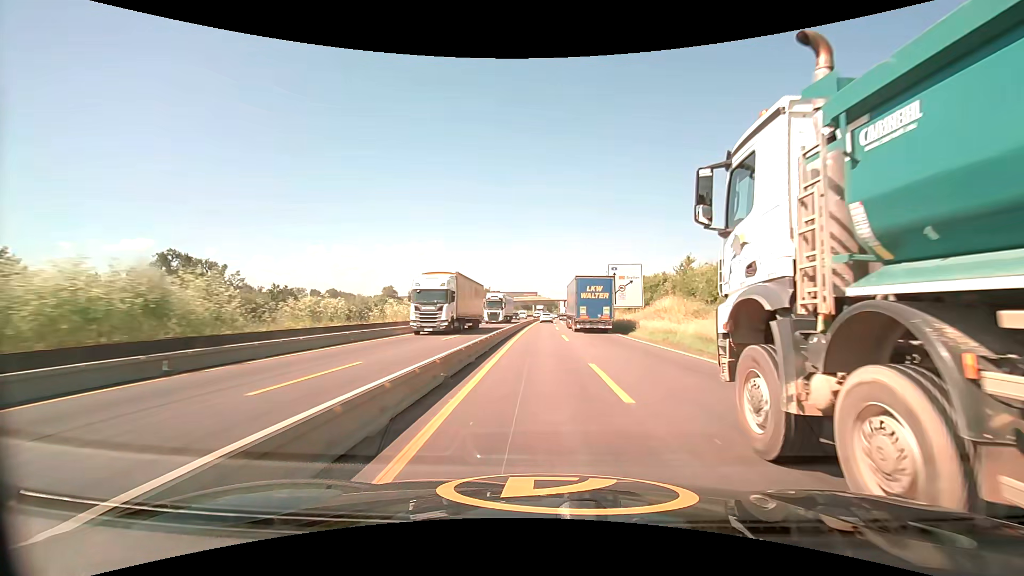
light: Day
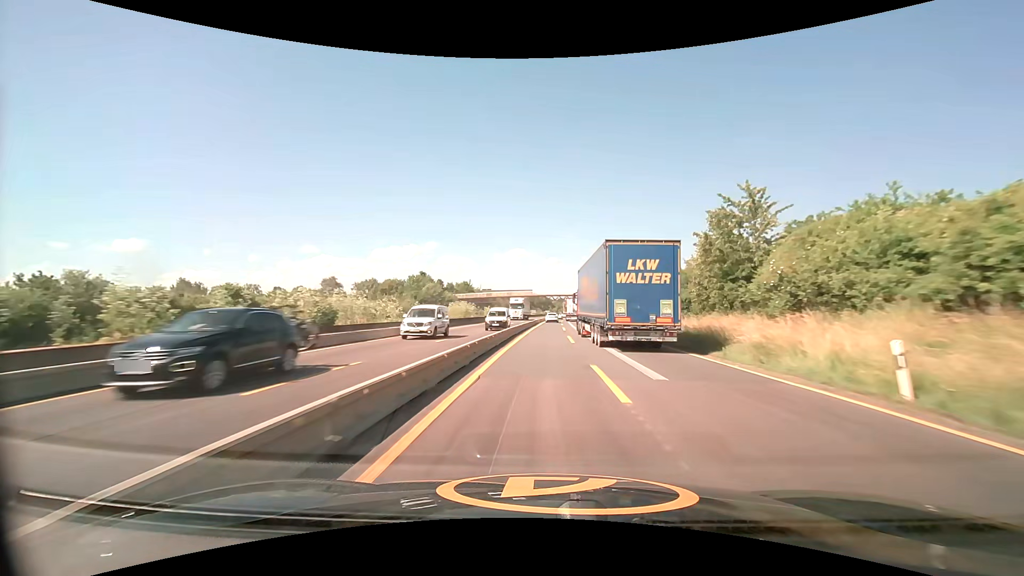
(+0.3, +53.0) m; +1°
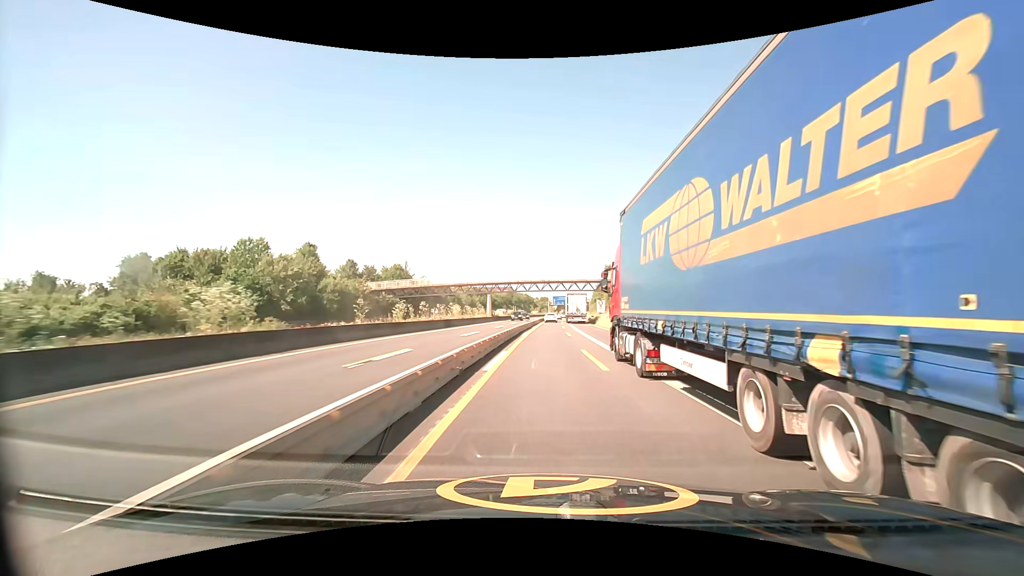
(+1.1, +65.7) m; +2°
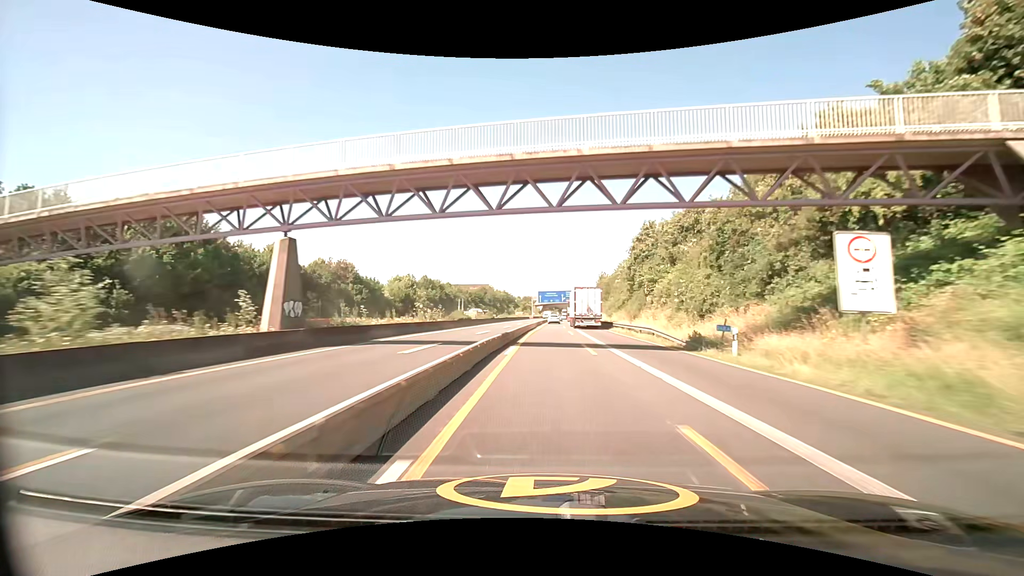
(+1.1, +67.2) m; +2°
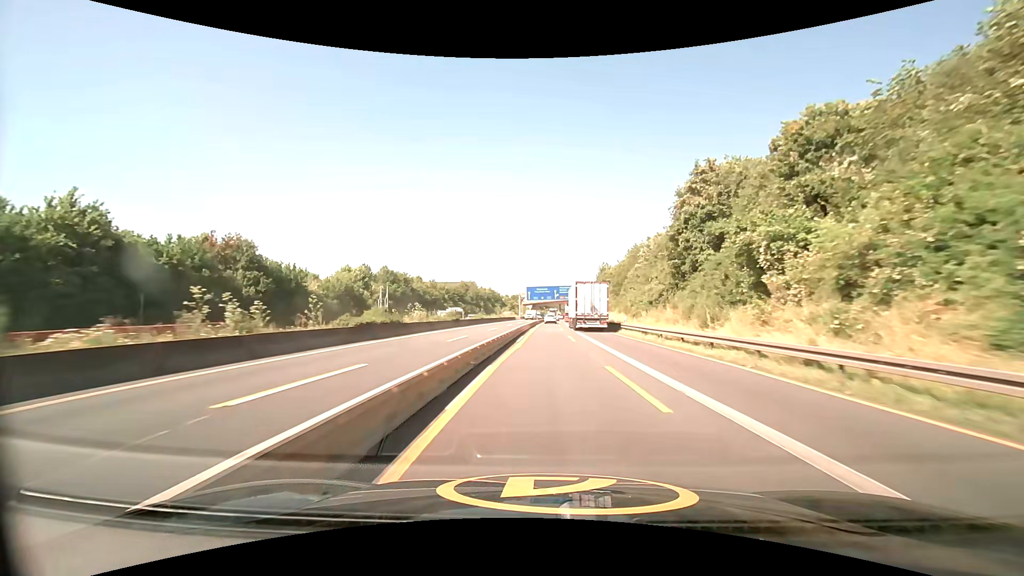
(+0.4, +27.5) m; +1°
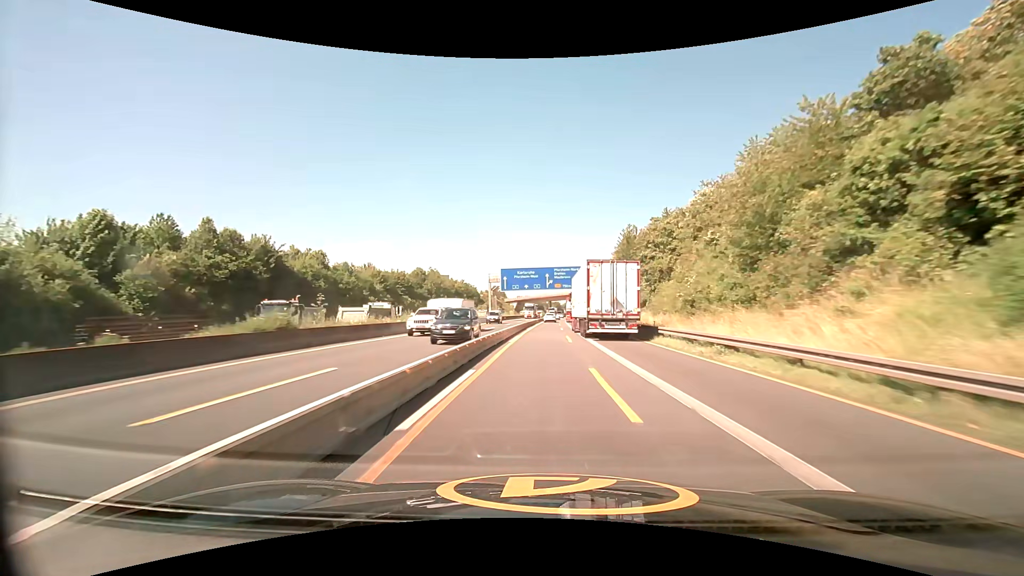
(+0.9, +55.2) m; +1°
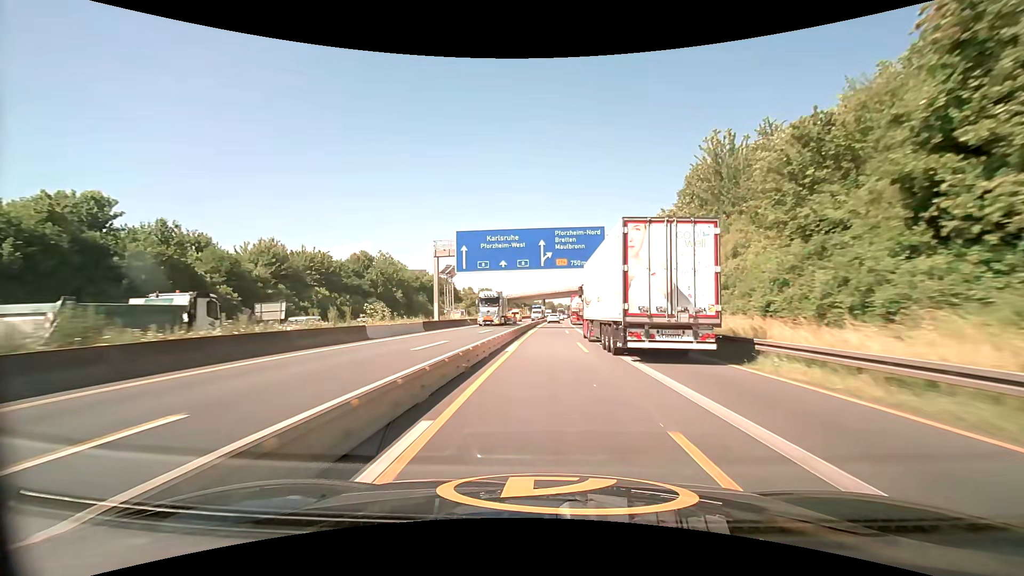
(+0.2, +41.5) m; +1°
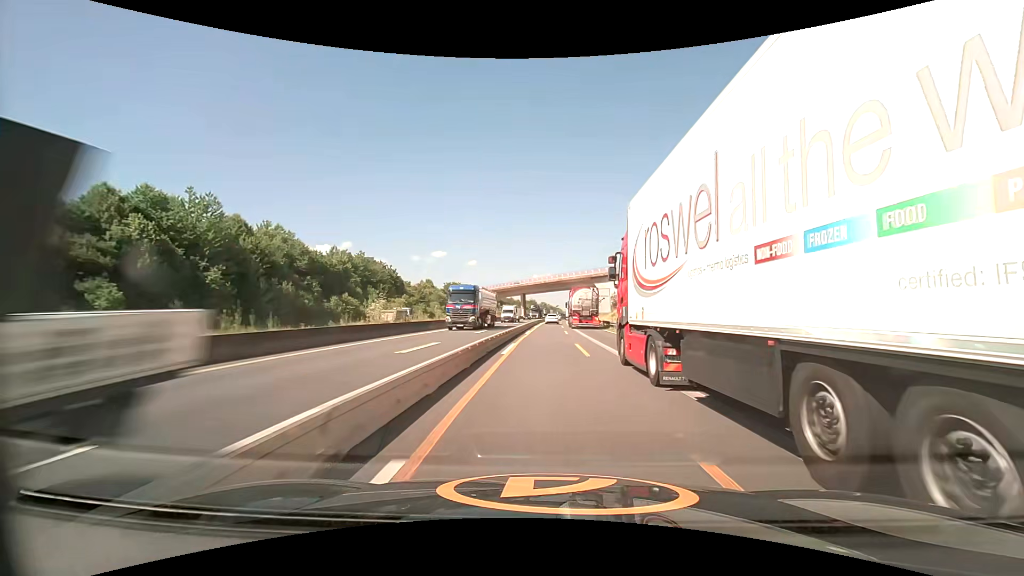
(+0.9, +55.5) m; +1°
(0, +10) (0, +20) (+1, +30) (+1, +40) (+1, +50) (+2, +60) (+2, +70) (+3, +80) (+3, +90) (+4, +100) m
